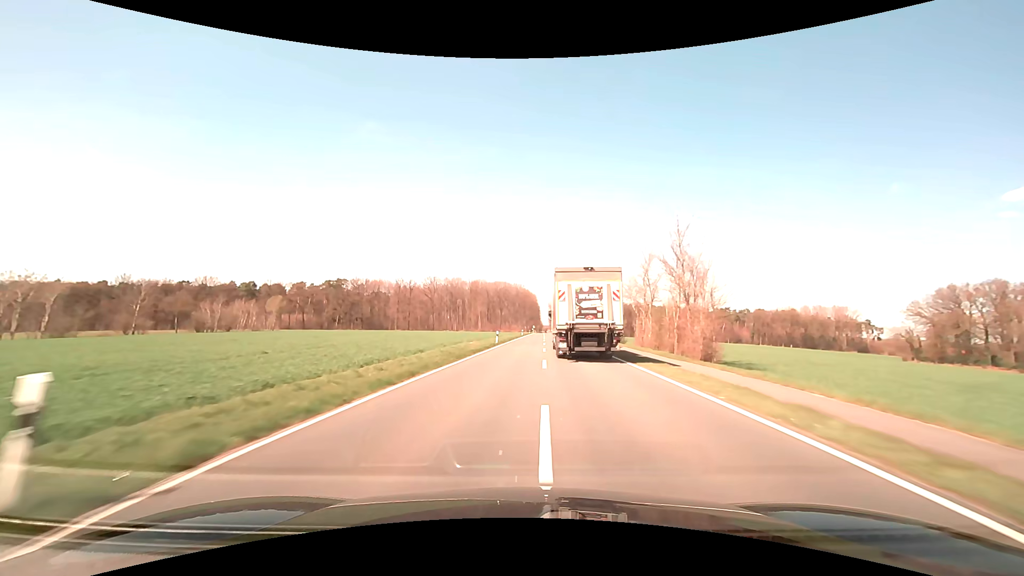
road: secondary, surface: asphalt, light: Day
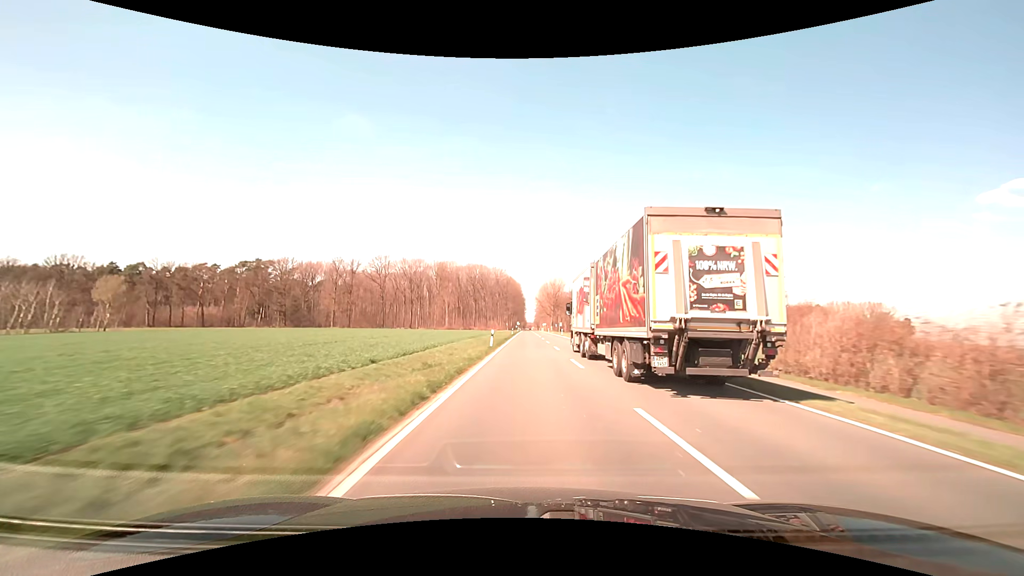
(+0.6, +61.8) m; +2°
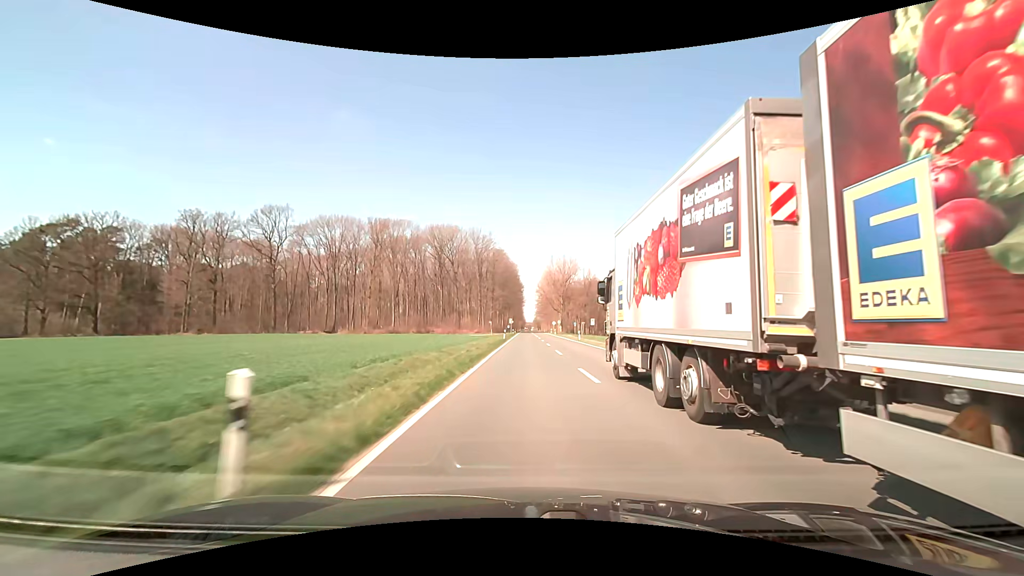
(+0.7, +78.3) m; 0°
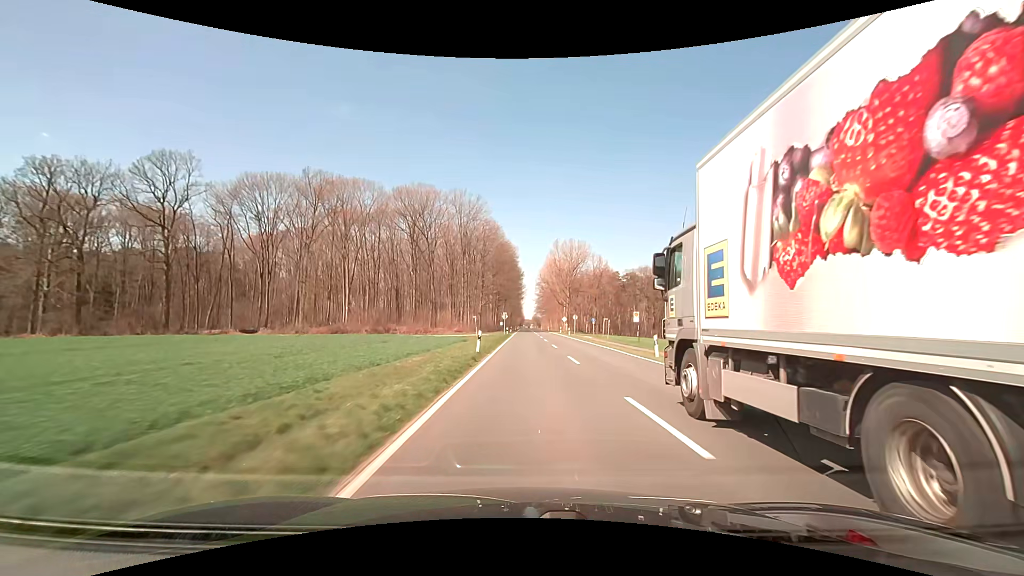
(-0.1, +31.5) m; 0°
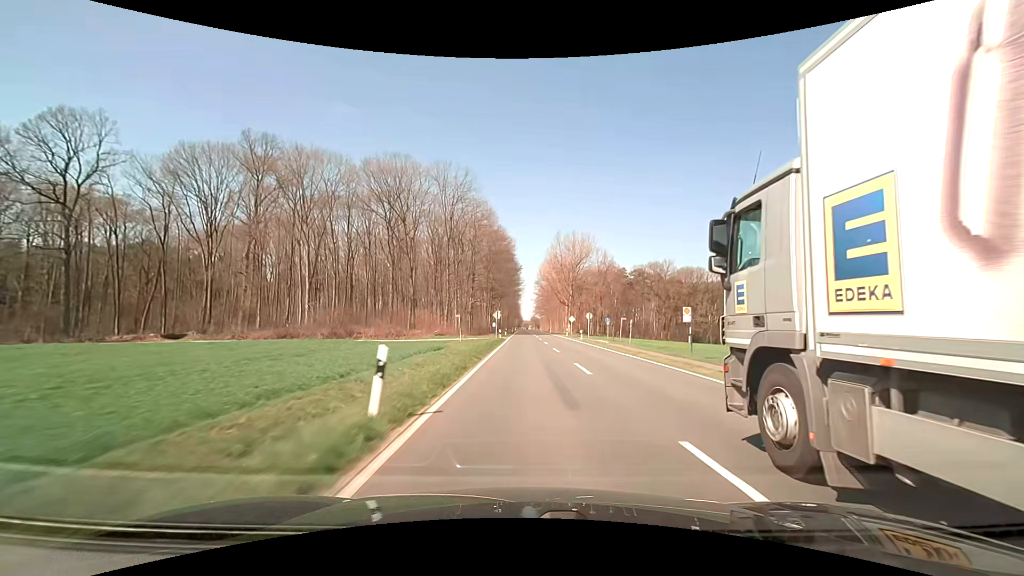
(0.0, +15.7) m; 0°
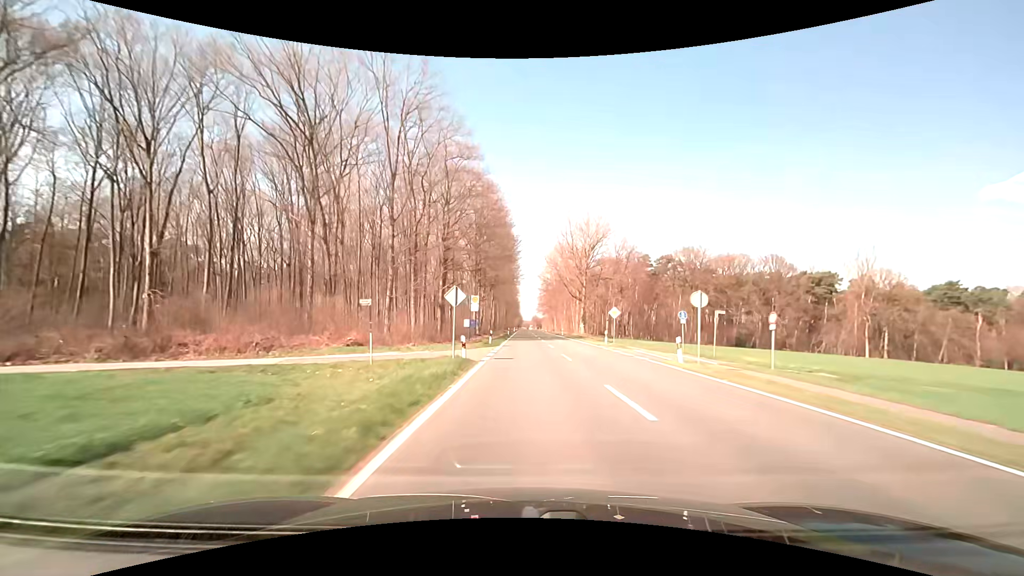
(-0.1, +31.5) m; 0°
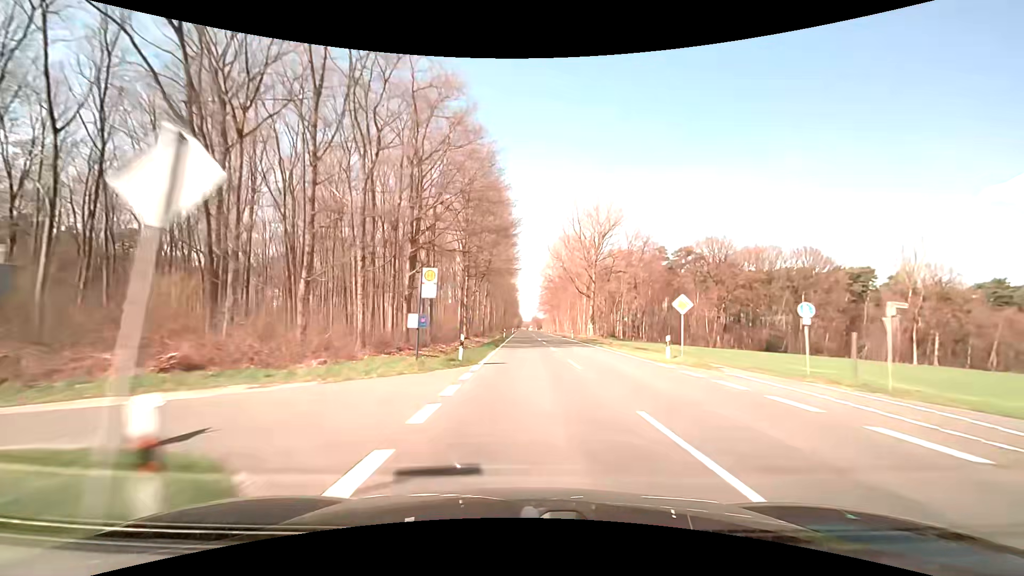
(0.0, +15.8) m; 0°
